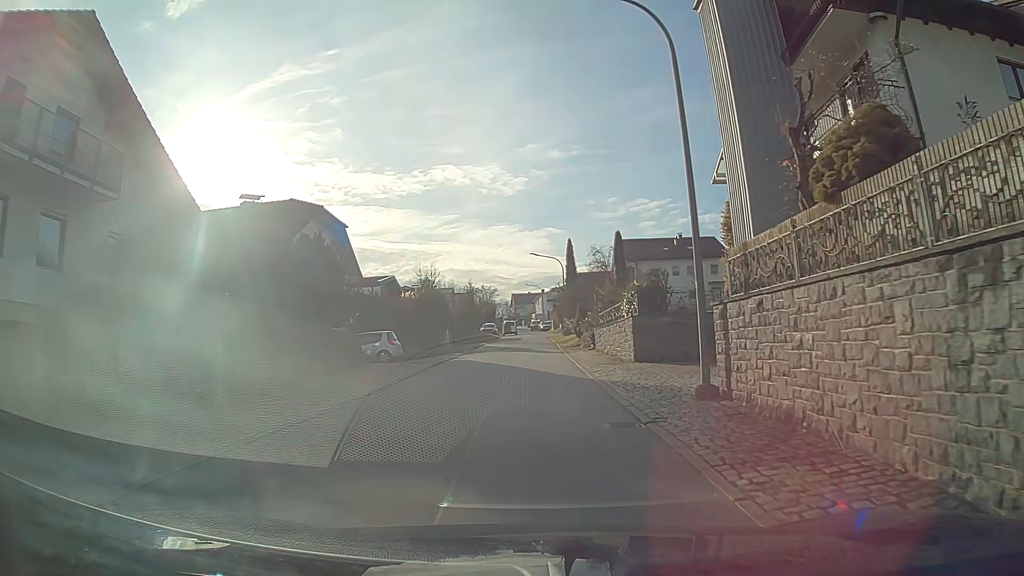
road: residential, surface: asphalt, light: Day
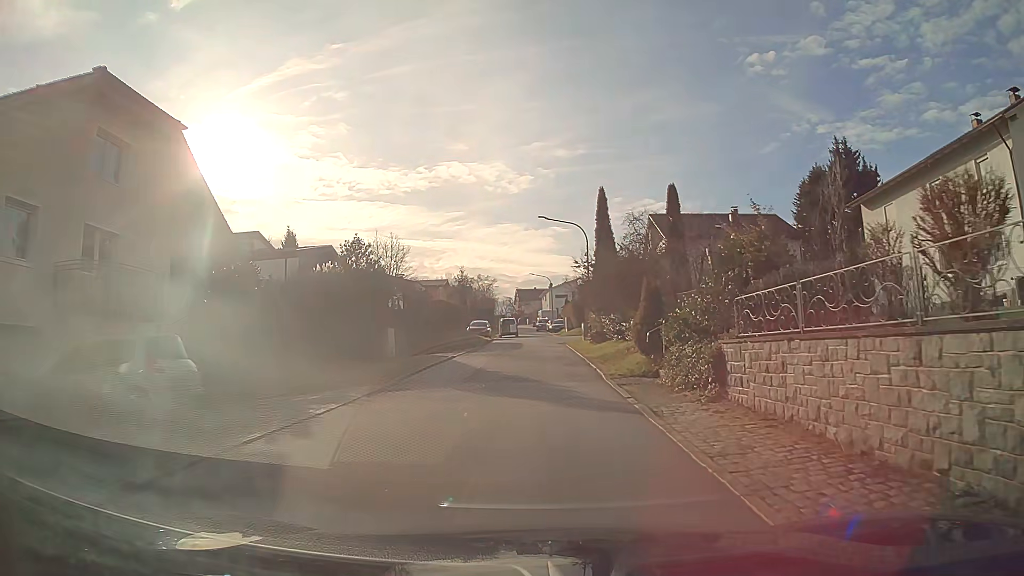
(+0.1, +21.2) m; +1°
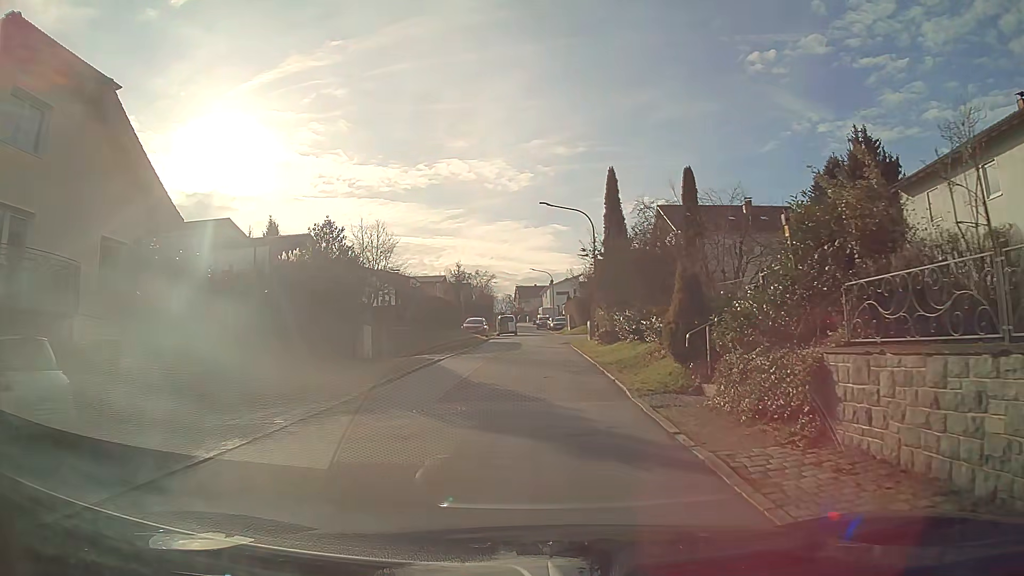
(0.0, +4.1) m; 0°
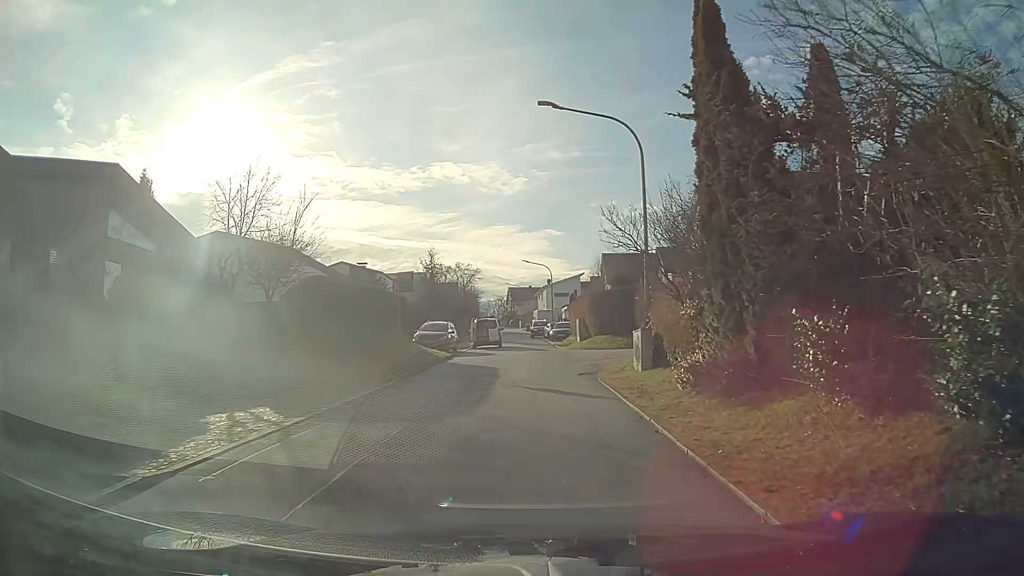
(-0.2, +18.2) m; -1°
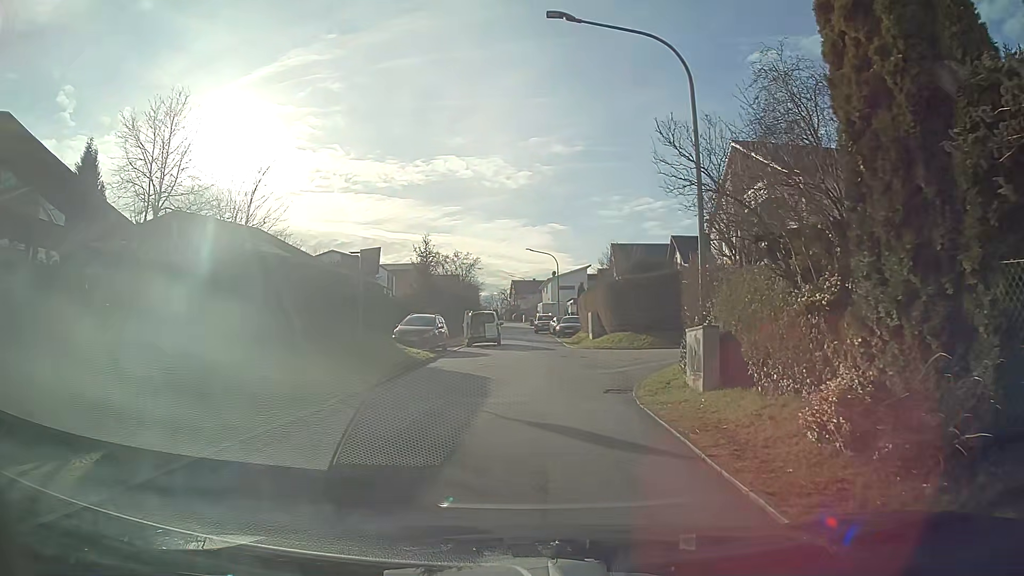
(0.0, +5.6) m; -1°
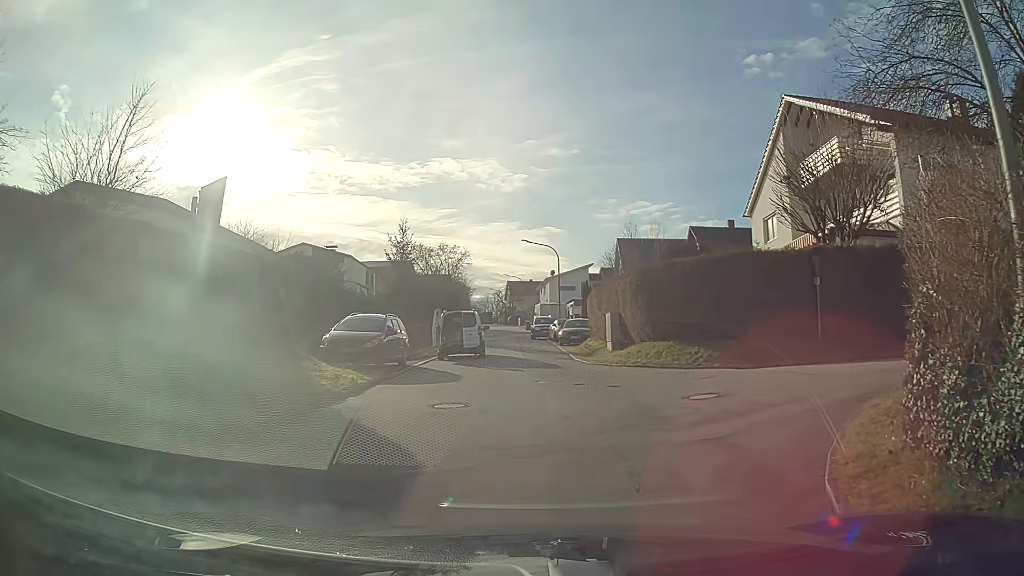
(0.0, +9.1) m; 0°
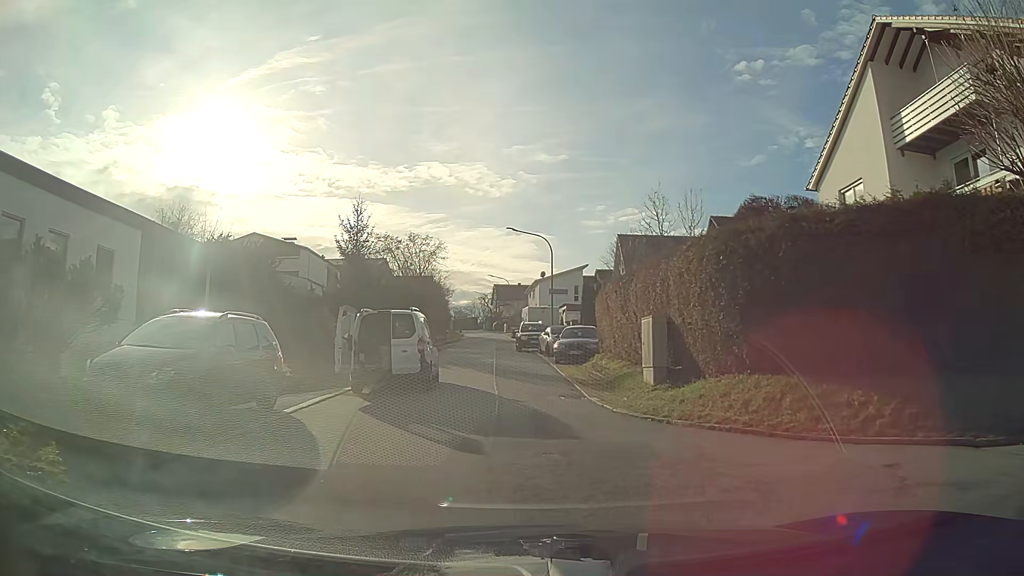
(+0.2, +10.2) m; +2°
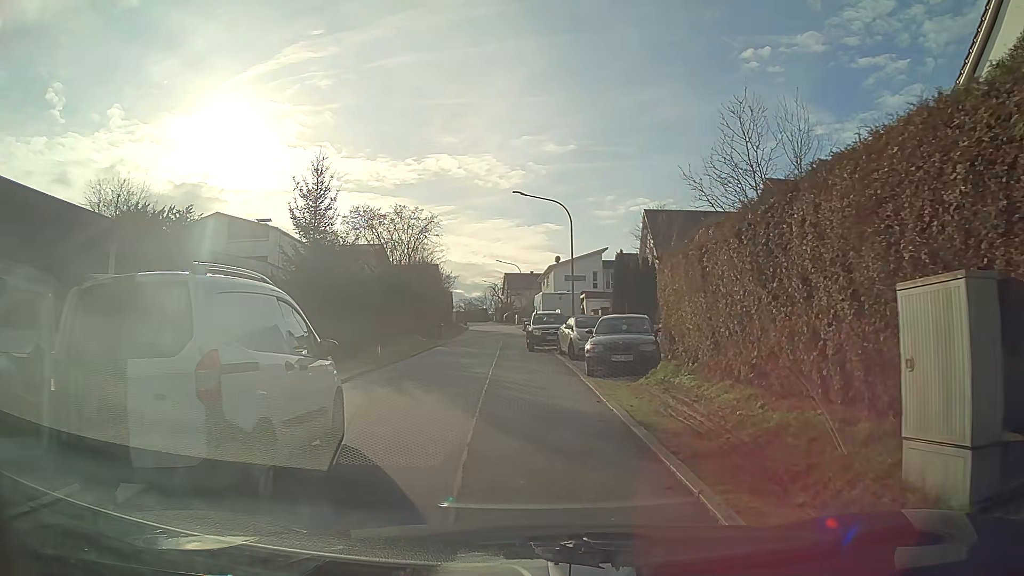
(-0.2, +9.6) m; -2°
(0, +10) (-1, +20) (-3, +30) (-3, +40) (-3, +50) (-3, +60) (-3, +70) (-4, +80) (-5, +90) (-6, +100) m
